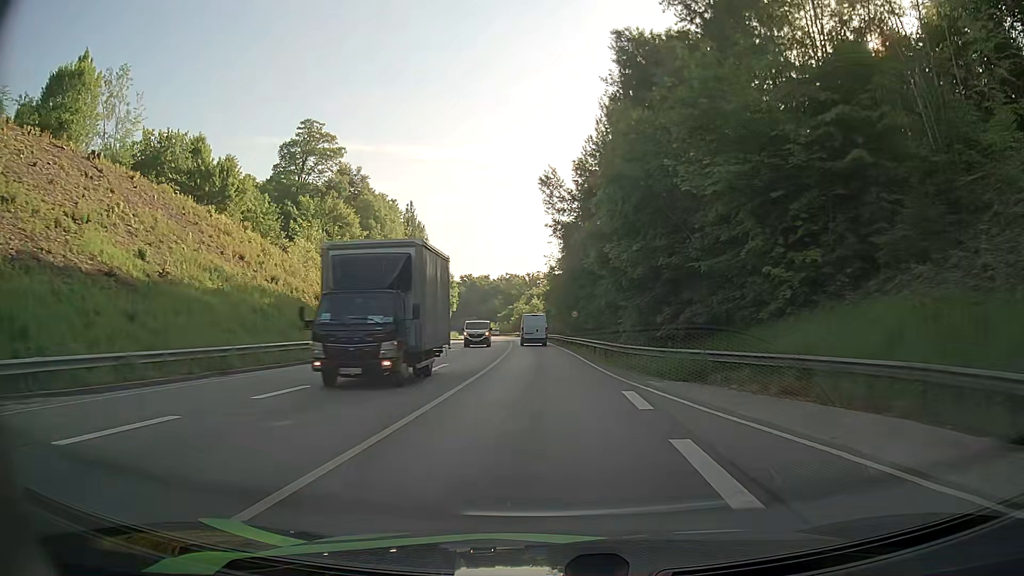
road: primary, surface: asphalt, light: Day
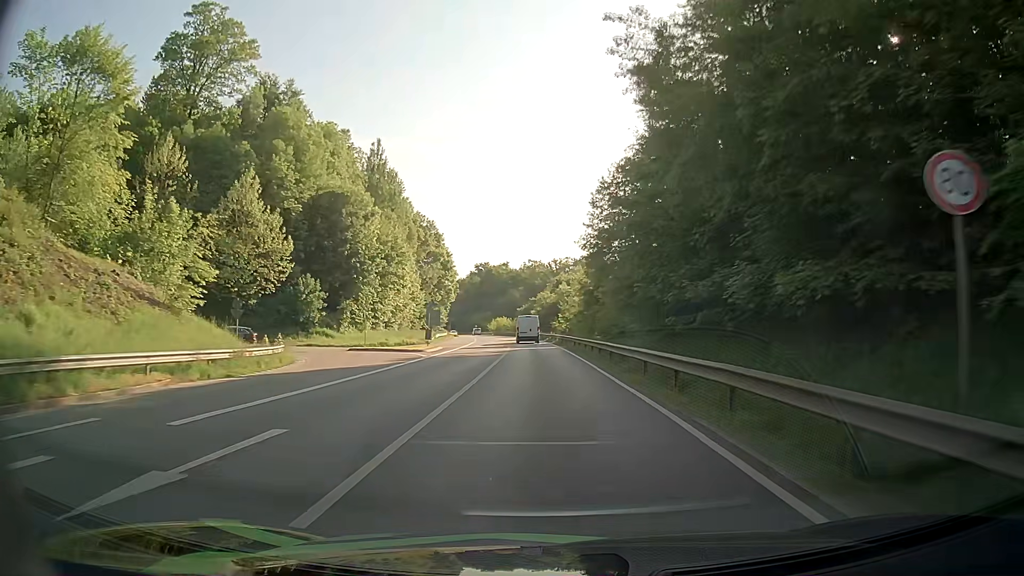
(-1.6, +52.6) m; -2°
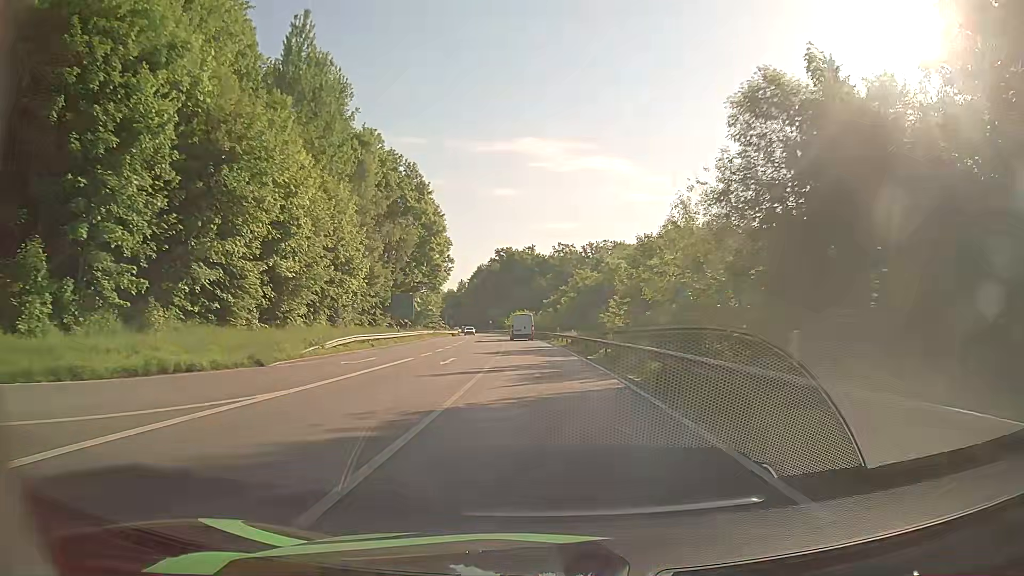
(-1.3, +46.2) m; -3°
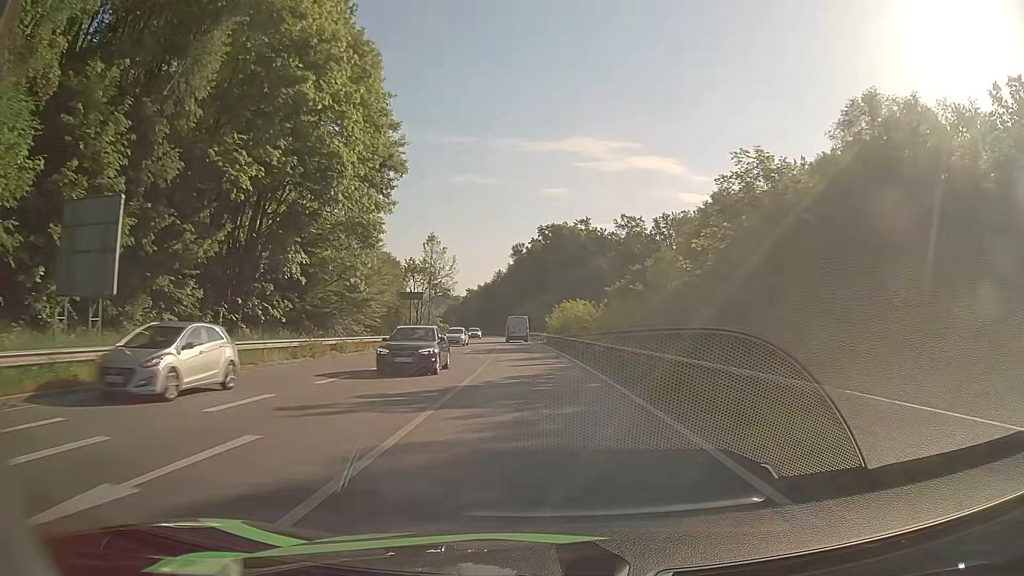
(-1.8, +58.6) m; -4°
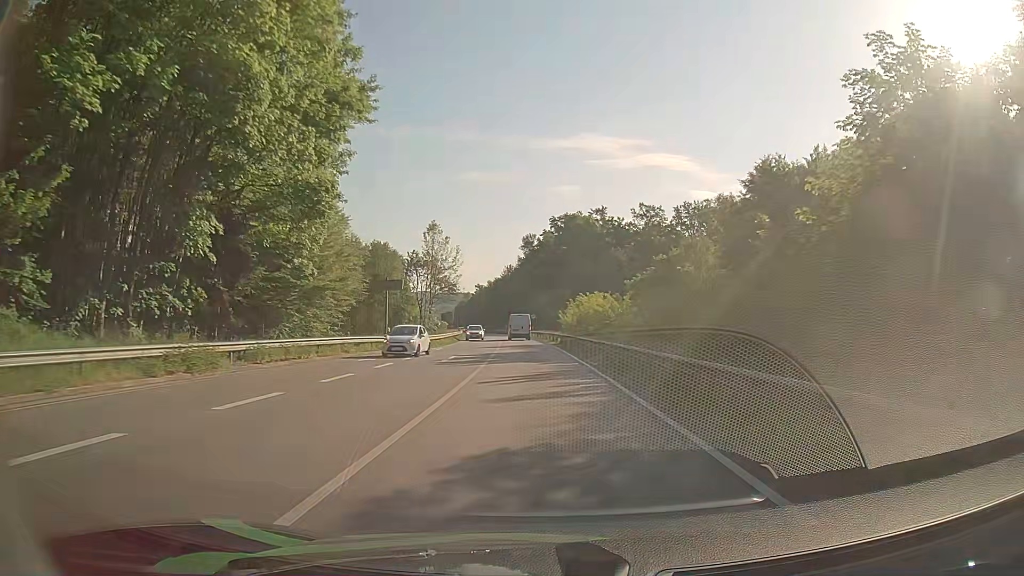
(-0.1, +11.8) m; -1°
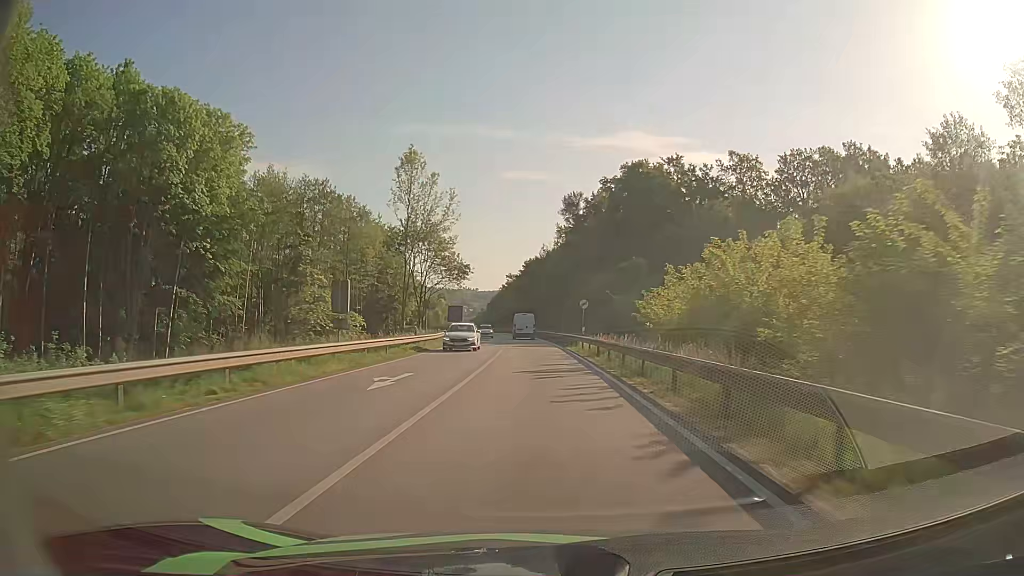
(-1.9, +47.9) m; -4°
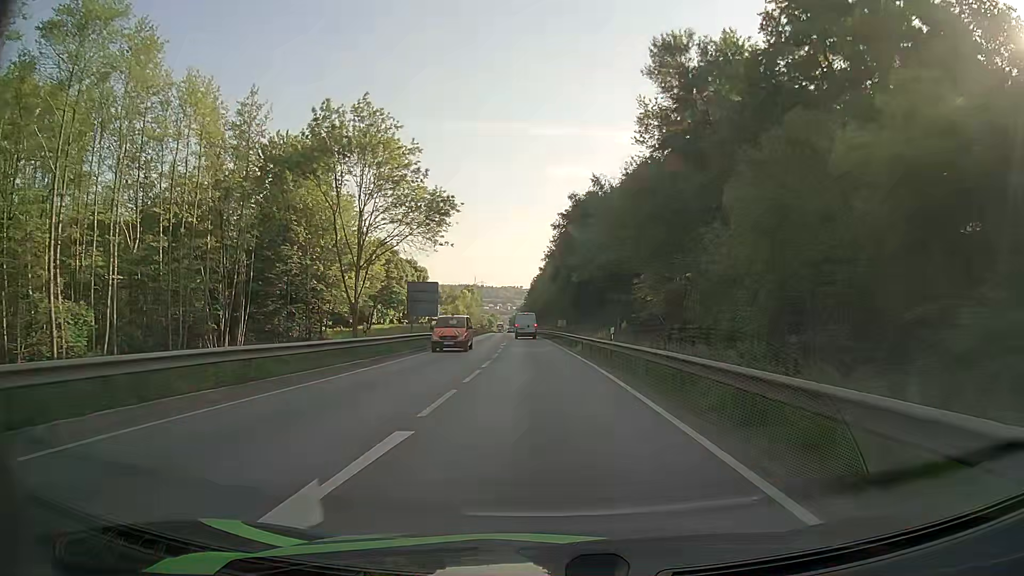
(-2.0, +60.9) m; -4°
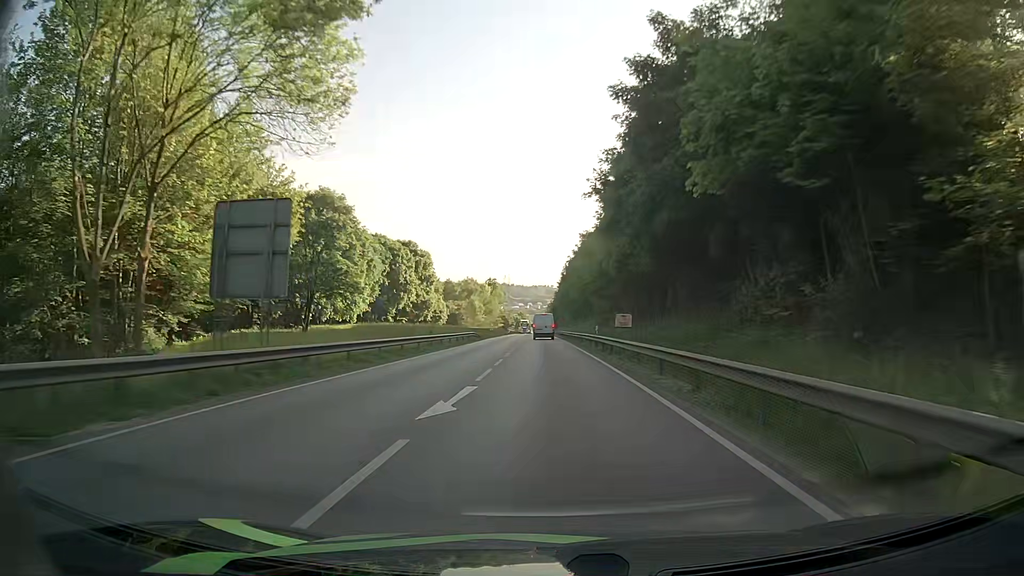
(-0.9, +36.3) m; -3°
(0, +10) (0, +20) (0, +30) (0, +40) (0, +50) (0, +60) (0, +70) (0, +80) (-1, +90) (-1, +100) m
